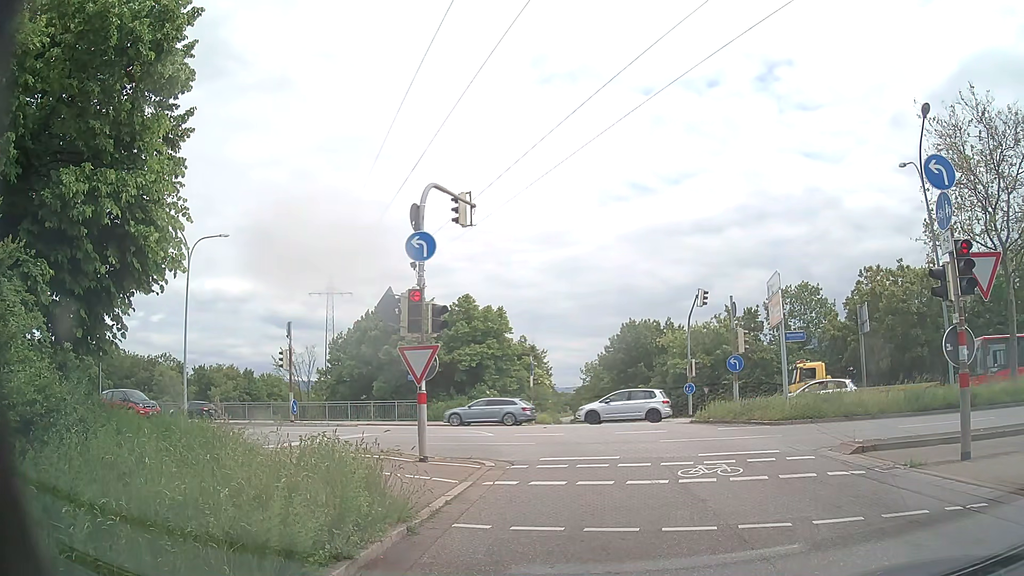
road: primary_link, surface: asphalt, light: Day
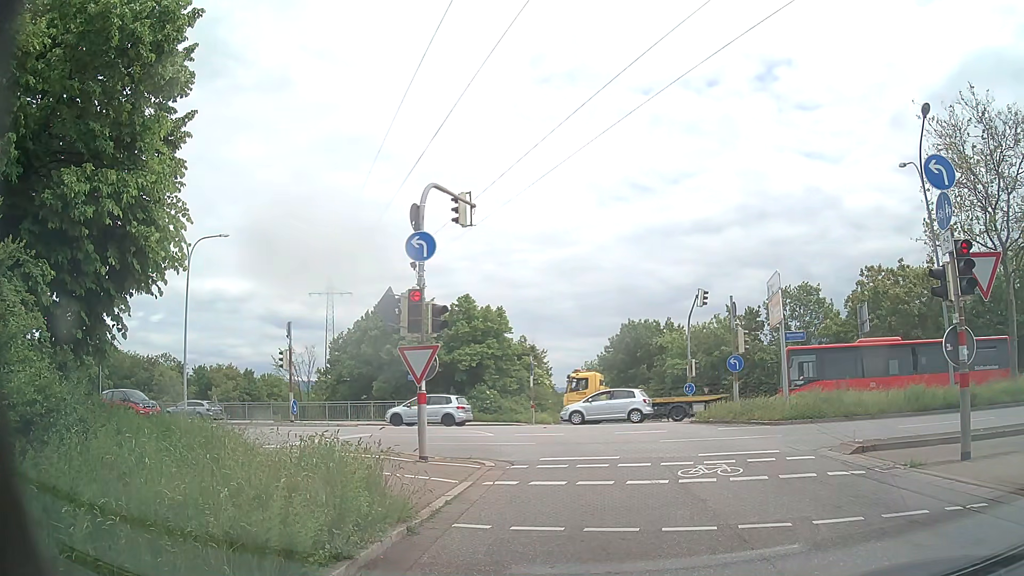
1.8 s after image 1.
(0.0, 0.0) m; 0°
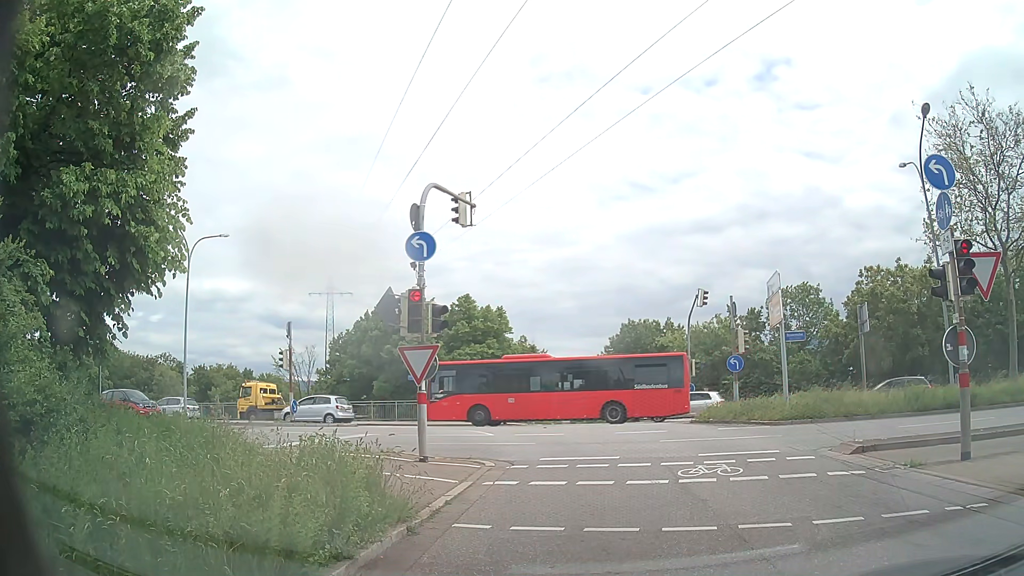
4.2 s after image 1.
(0.0, 0.0) m; 0°
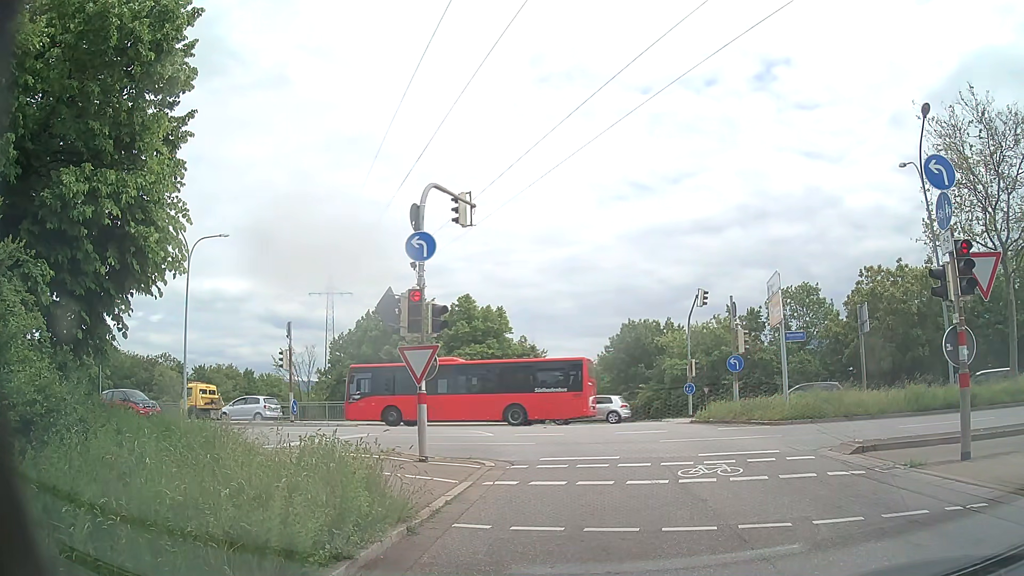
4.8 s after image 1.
(0.0, 0.0) m; 0°
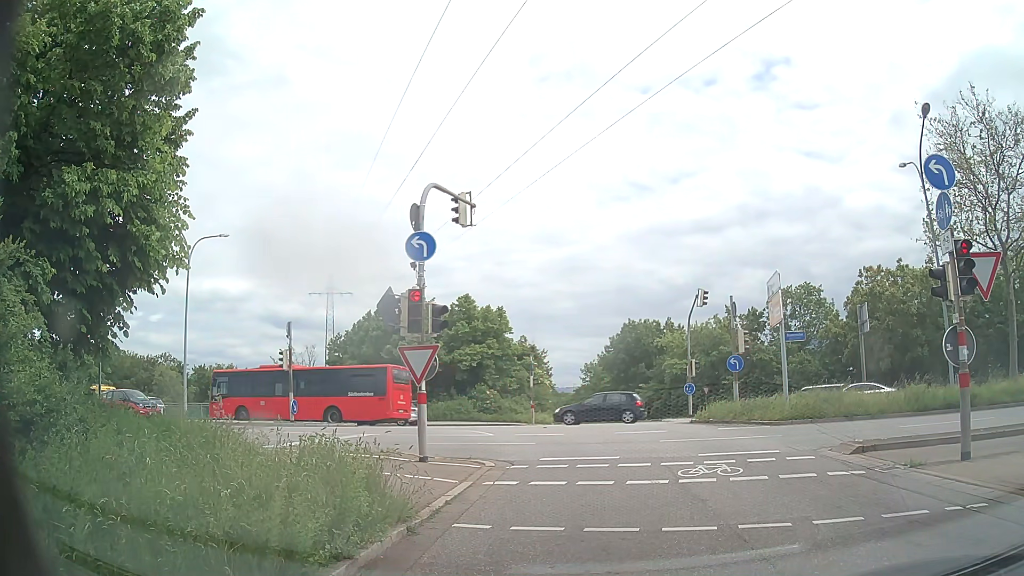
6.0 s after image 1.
(0.0, 0.0) m; 0°
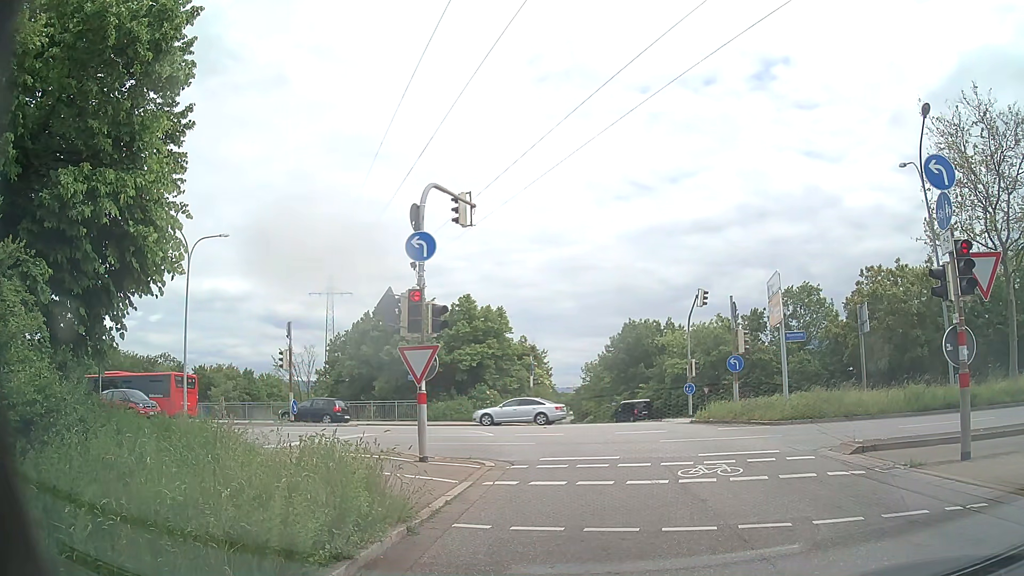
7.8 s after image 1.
(0.0, 0.0) m; 0°
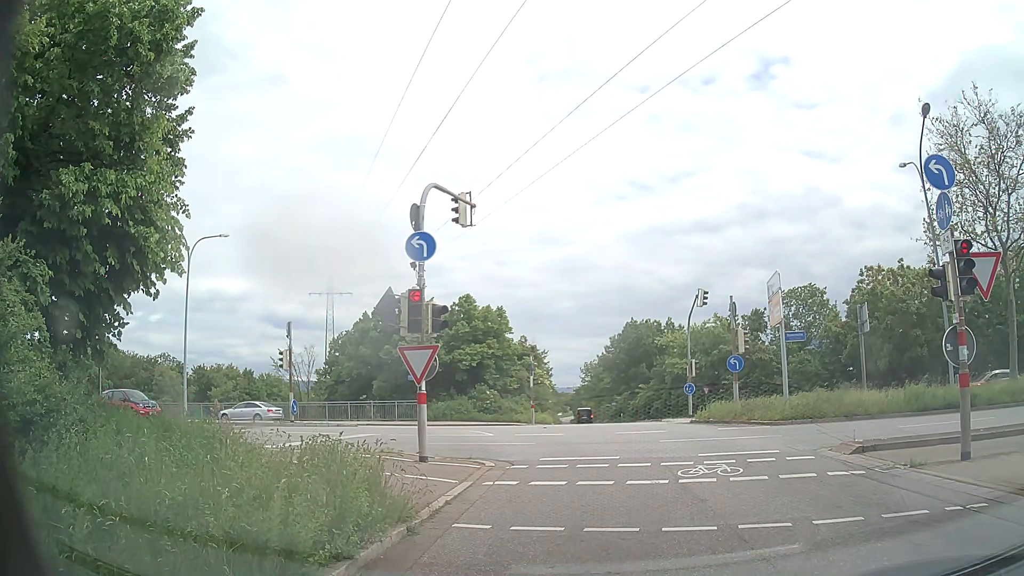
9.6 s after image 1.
(0.0, 0.0) m; 0°
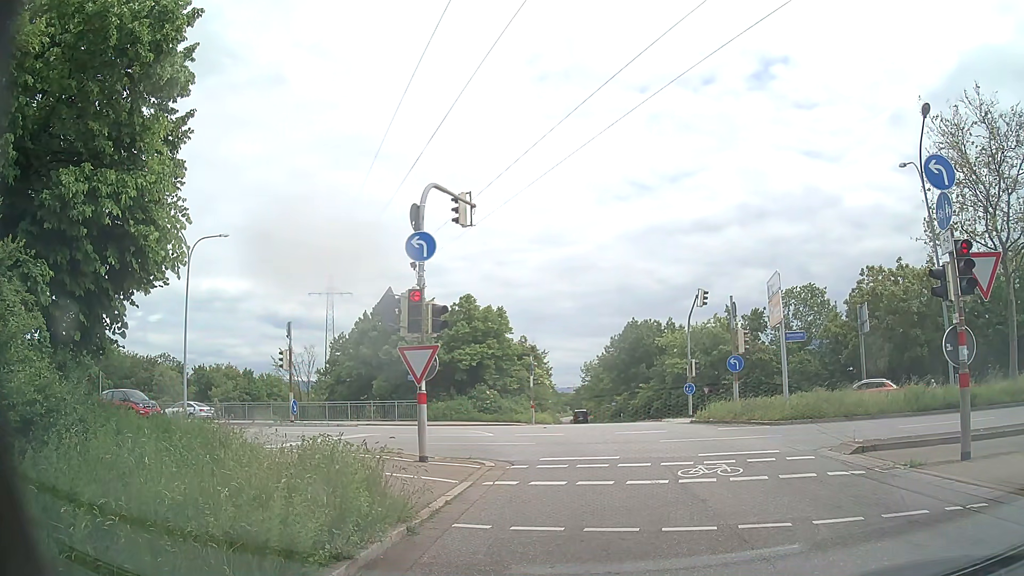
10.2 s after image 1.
(0.0, 0.0) m; 0°
(0, +10) (-1, +20) (-5, +29) (-13, +34) (-23, +37) (-33, +38) (-43, +40) (-53, +41) (-63, +43) (-72, +45) m
